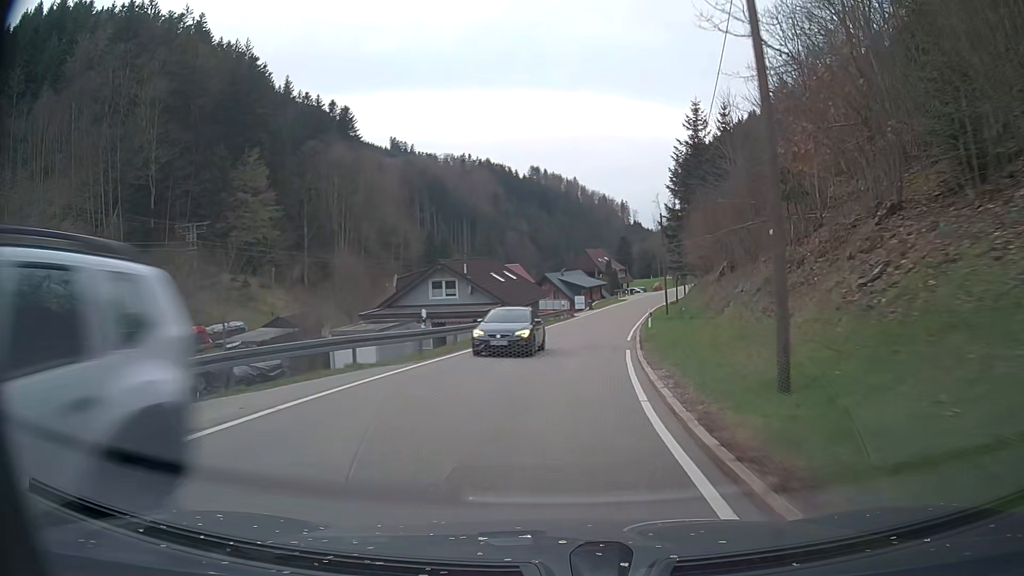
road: tertiary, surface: asphalt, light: Day
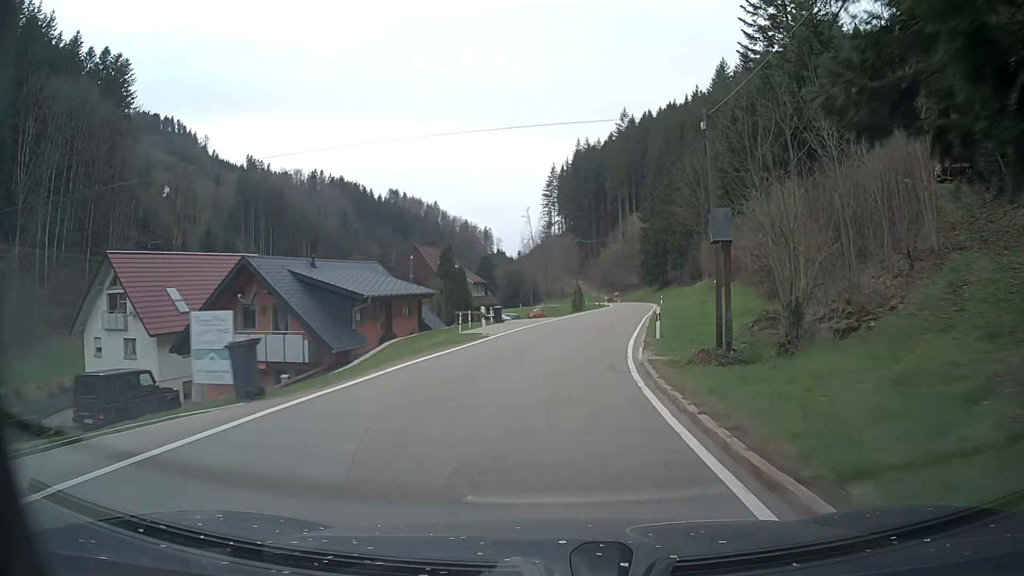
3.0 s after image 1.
(+6.1, +56.2) m; +12°
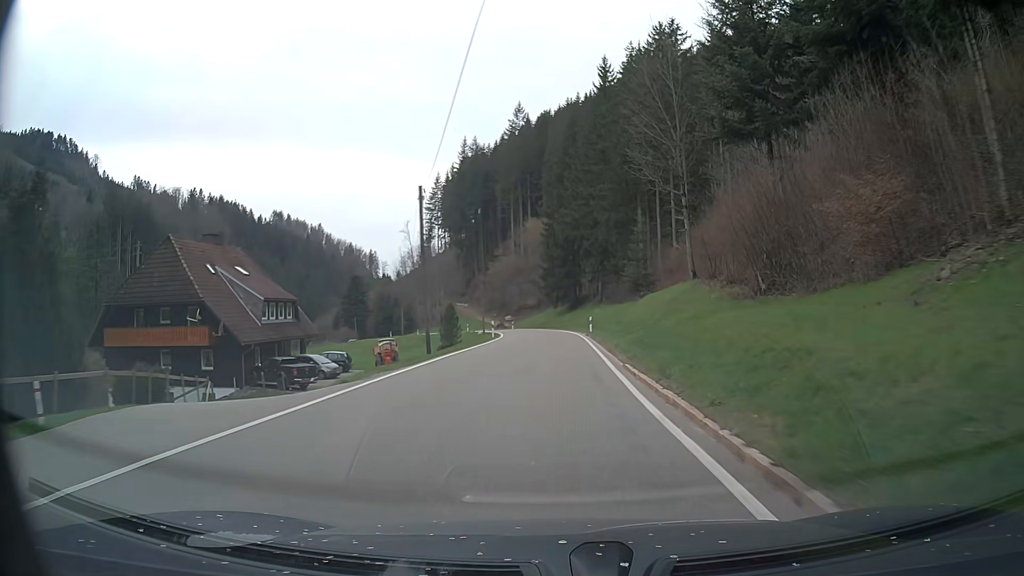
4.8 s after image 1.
(+2.6, +33.1) m; +9°
(0, +10) (0, +20) (0, +30) (0, +40) (0, +50) (-1, +60) (-2, +70) (-4, +80) (-7, +89) (-10, +99) m
